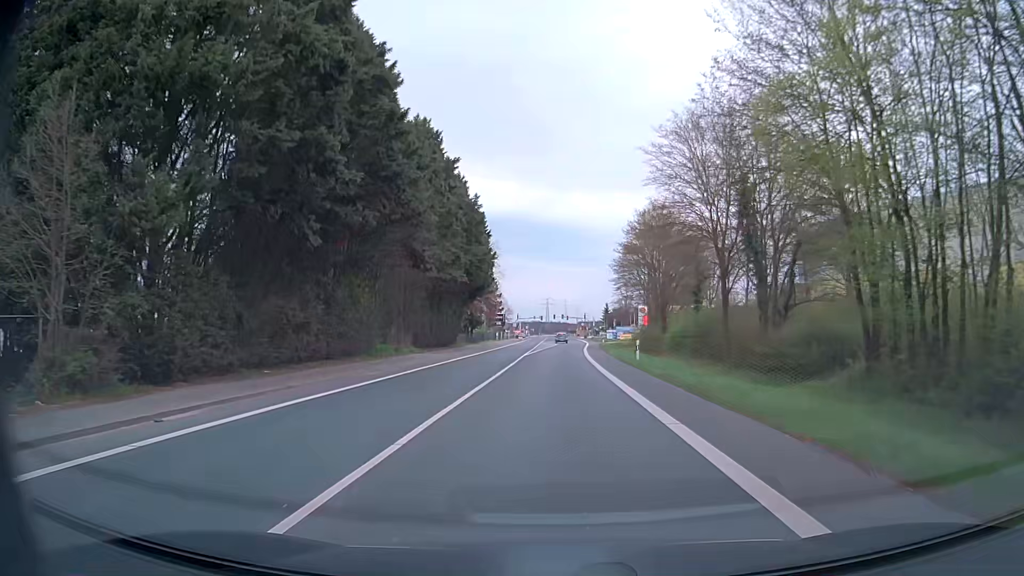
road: secondary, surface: asphalt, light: Day
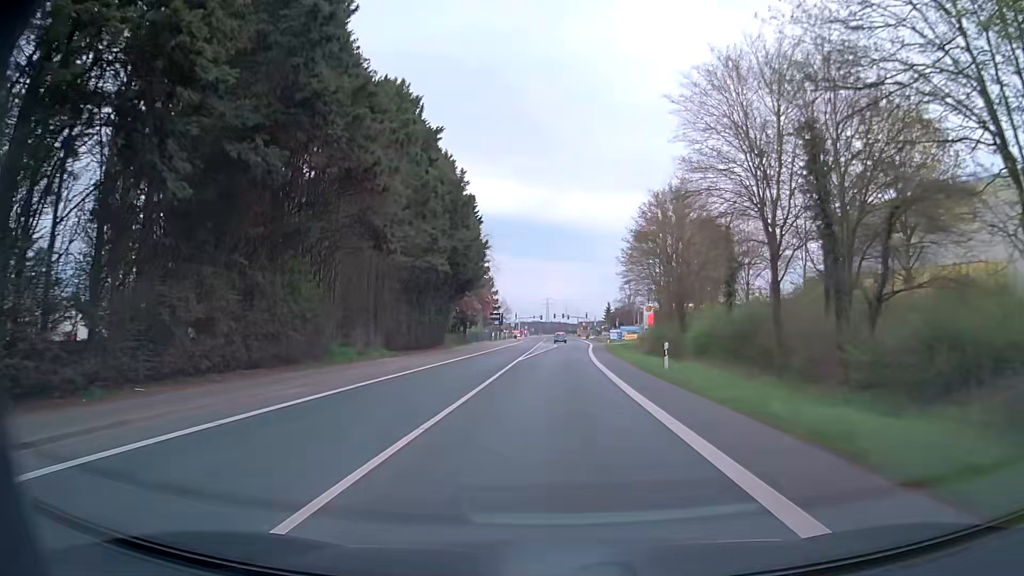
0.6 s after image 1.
(0.0, +7.9) m; 0°
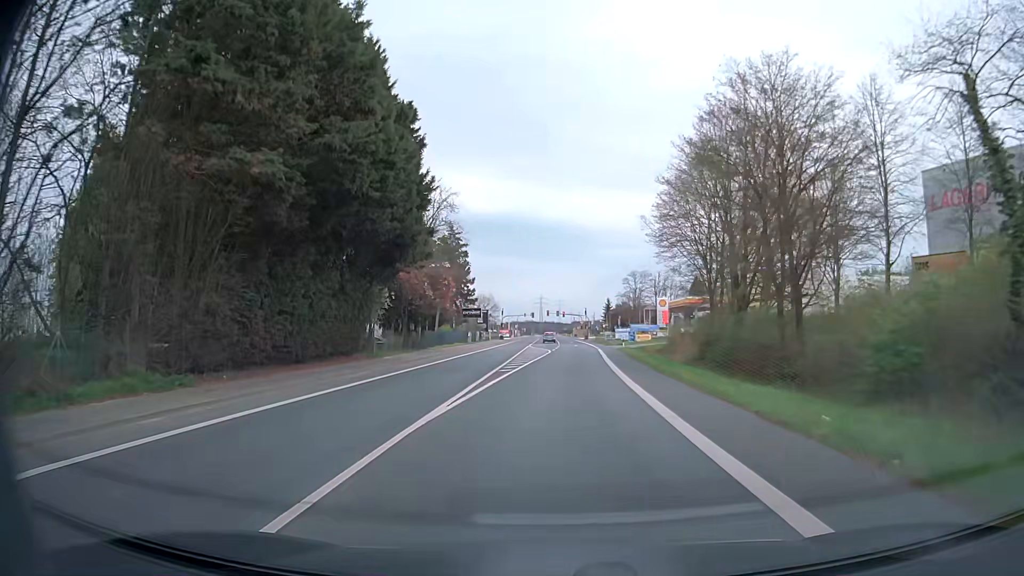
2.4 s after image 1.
(+0.1, +23.5) m; +1°
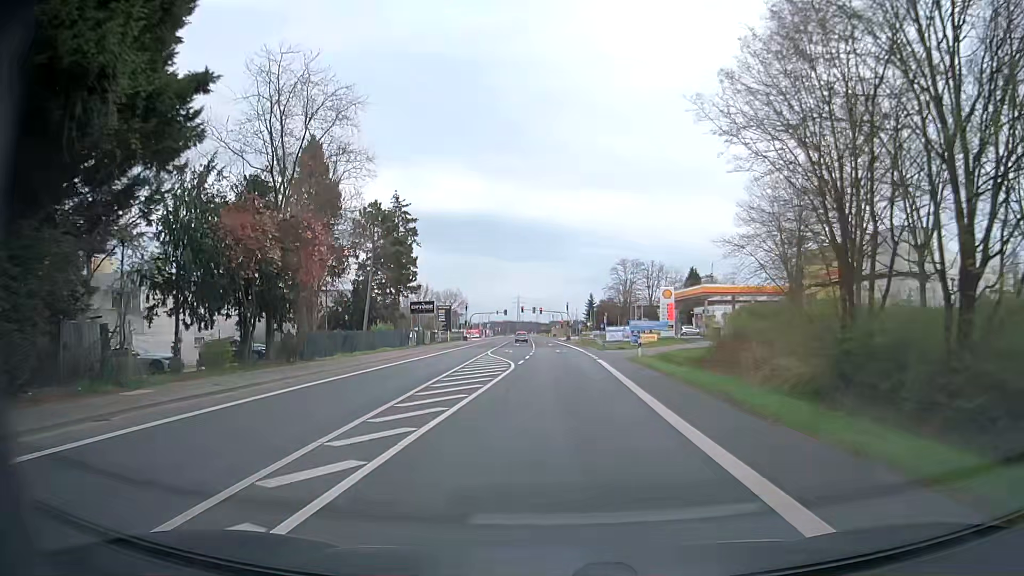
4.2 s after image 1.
(+0.4, +23.1) m; +2°
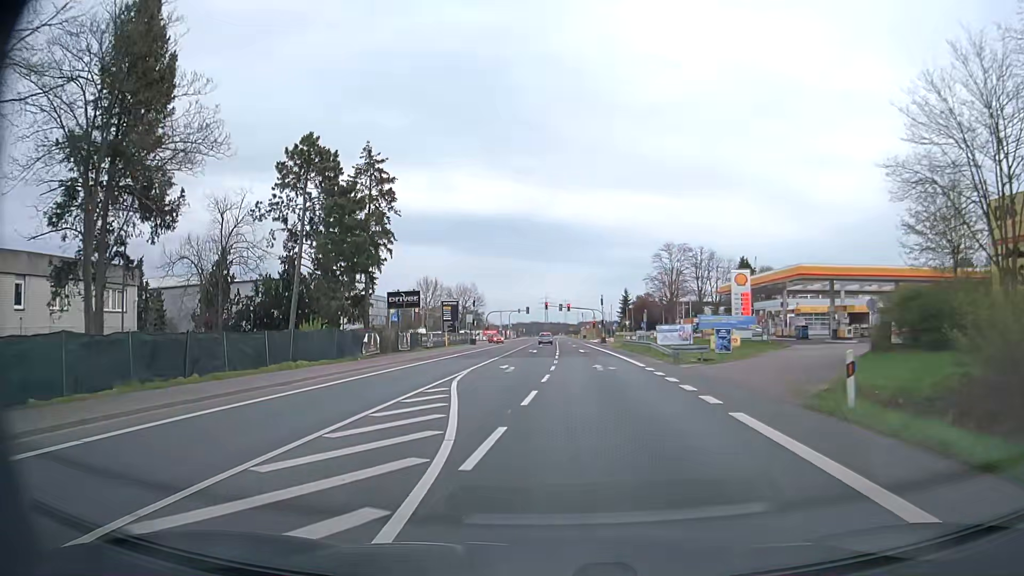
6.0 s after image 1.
(-0.2, +22.6) m; -2°
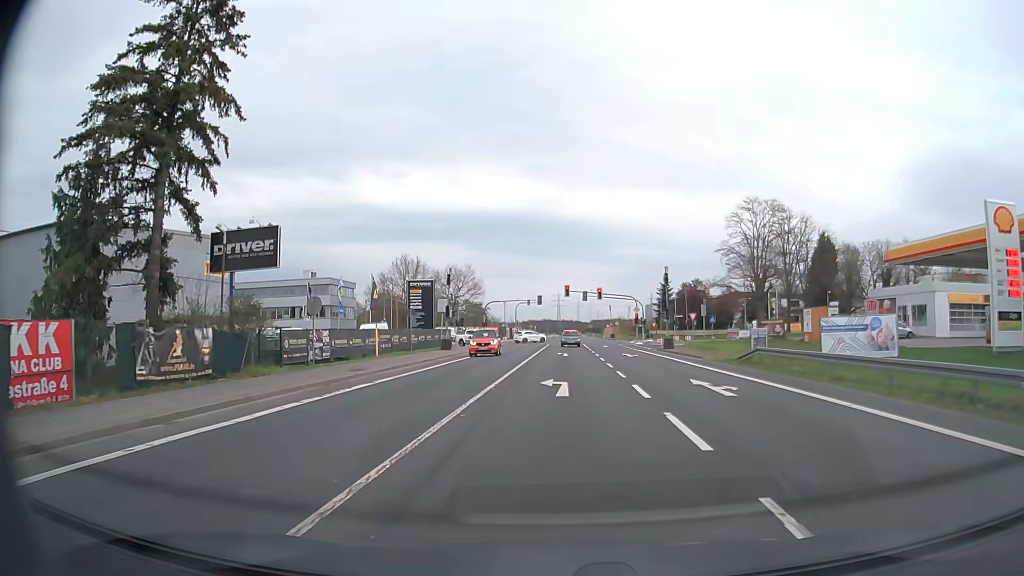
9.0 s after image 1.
(-1.4, +35.1) m; -1°
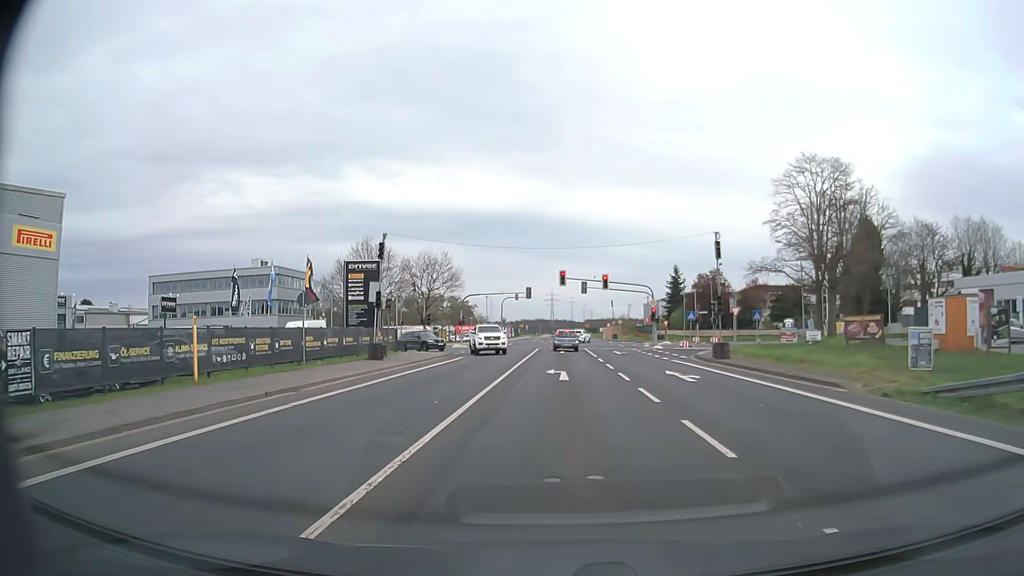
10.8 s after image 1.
(+0.1, +17.9) m; 0°
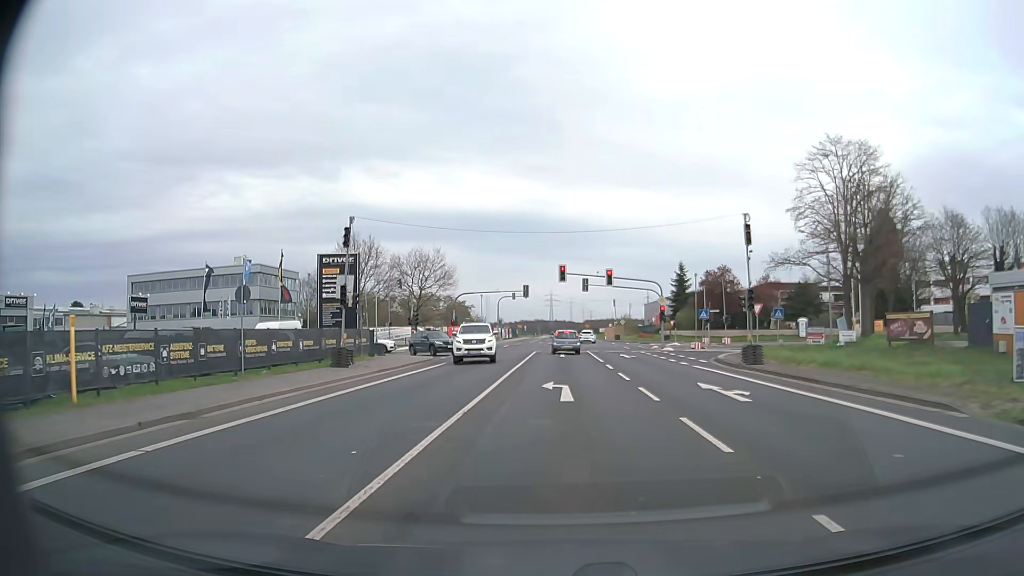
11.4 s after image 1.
(0.0, +5.3) m; 0°
(0, +10) (0, +20) (0, +30) (0, +40) (0, +50) (-3, +59) (-11, +65) (-20, +65) (-30, +64) (-40, +64) m
